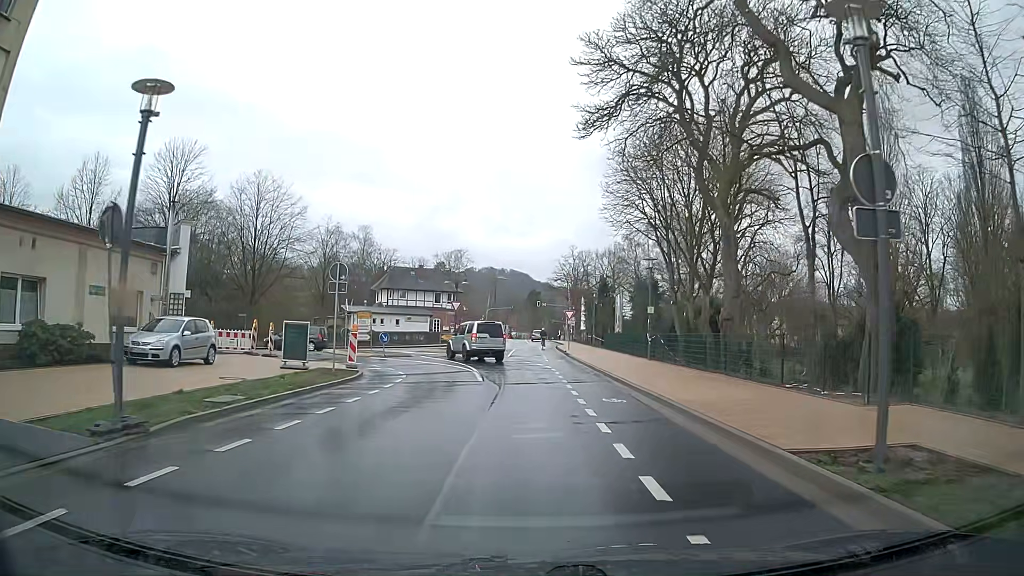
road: tertiary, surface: asphalt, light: Day
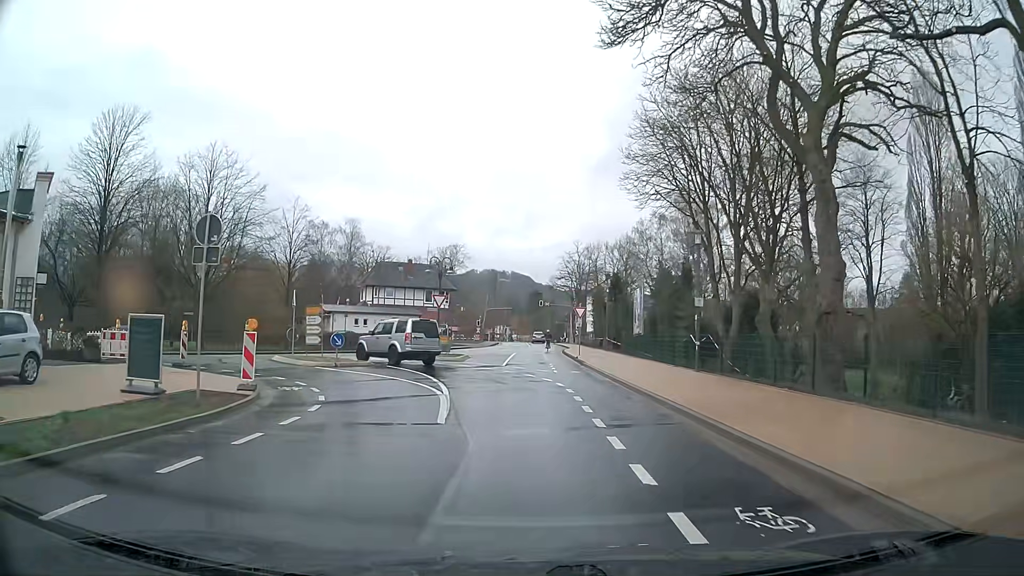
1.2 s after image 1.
(+0.1, +9.4) m; 0°
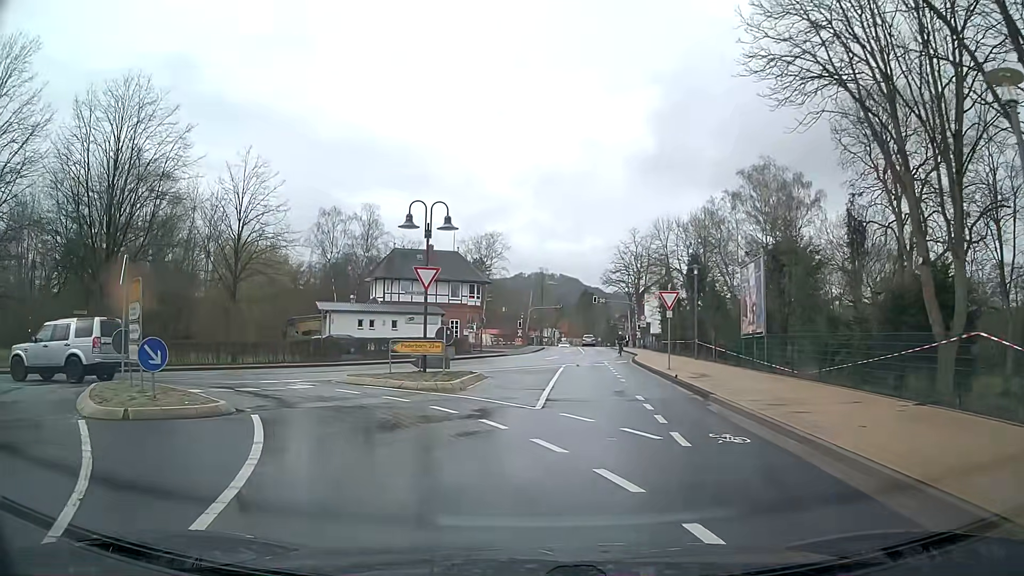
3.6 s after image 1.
(-0.1, +16.3) m; -5°
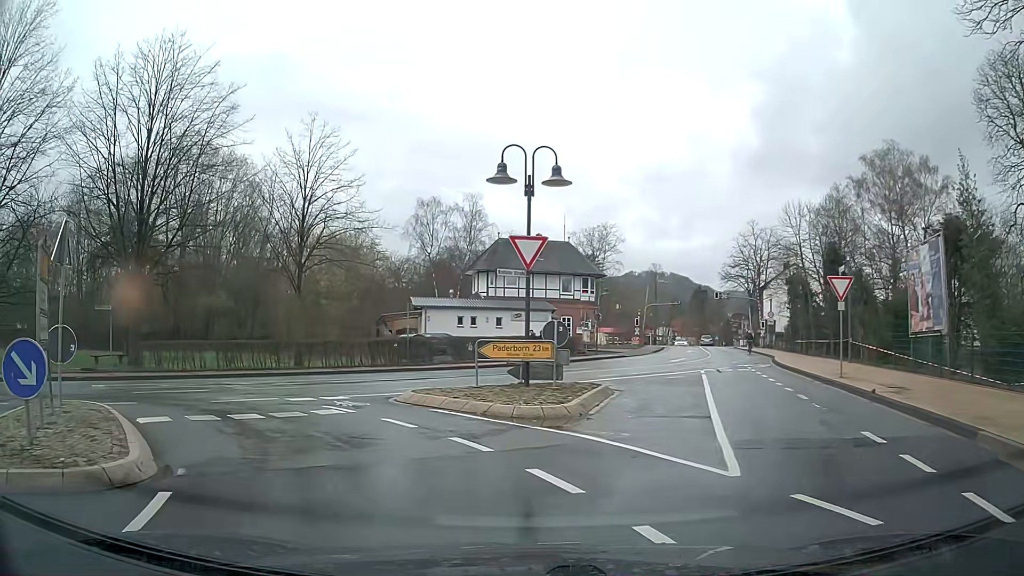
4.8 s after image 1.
(-0.3, +6.0) m; -8°
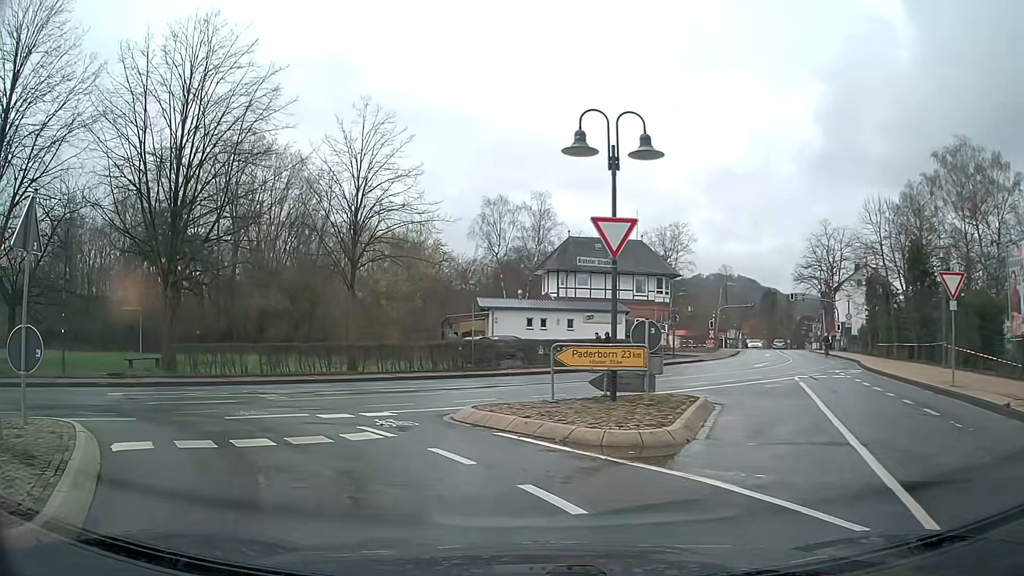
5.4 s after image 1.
(-0.2, +2.5) m; -7°
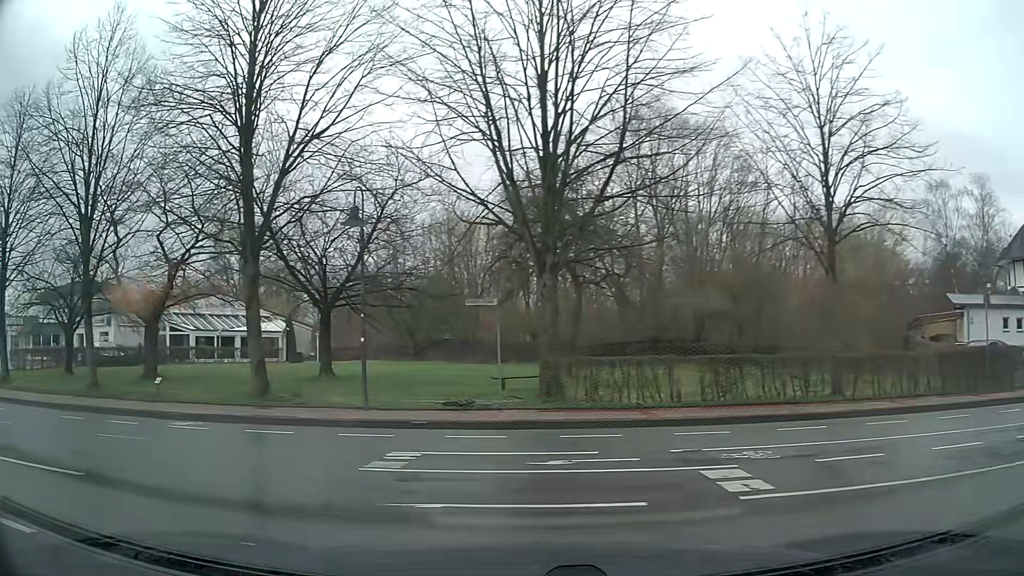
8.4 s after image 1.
(-2.5, +8.9) m; -36°
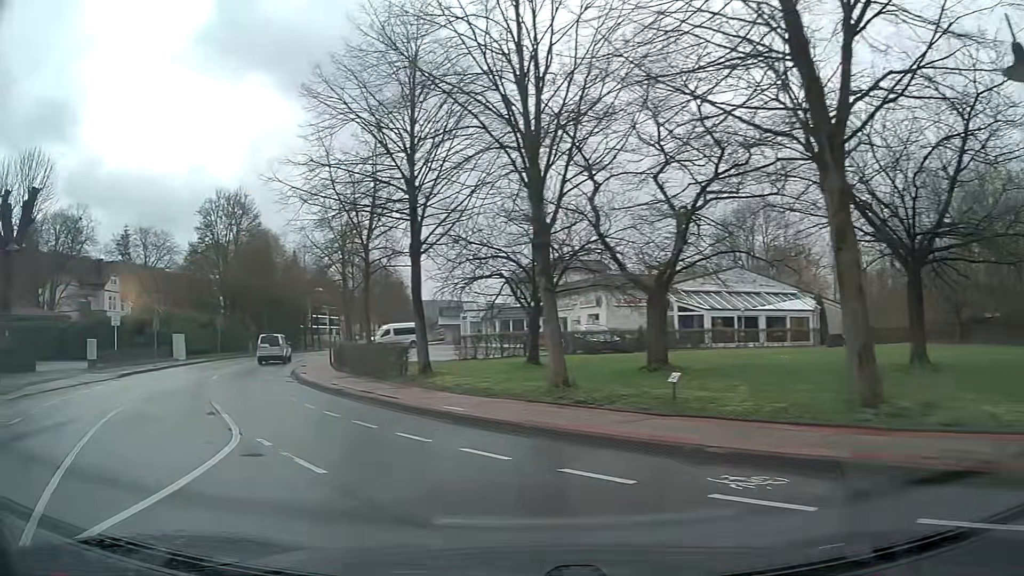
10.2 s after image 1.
(-3.6, +7.9) m; -43°
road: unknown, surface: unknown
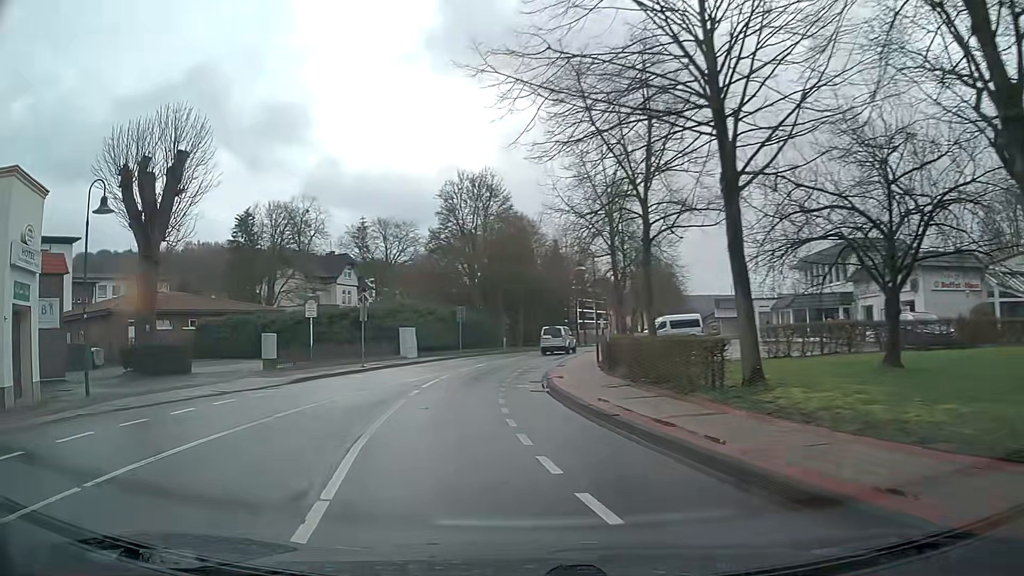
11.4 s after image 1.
(-1.9, +8.6) m; -23°
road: tertiary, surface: asphalt
(-1, +10) (-2, +20) (-2, +30) (-1, +40) (+1, +50) (+3, +59) (+5, +69) (+7, +79) (+9, +89) (+12, +98) m
